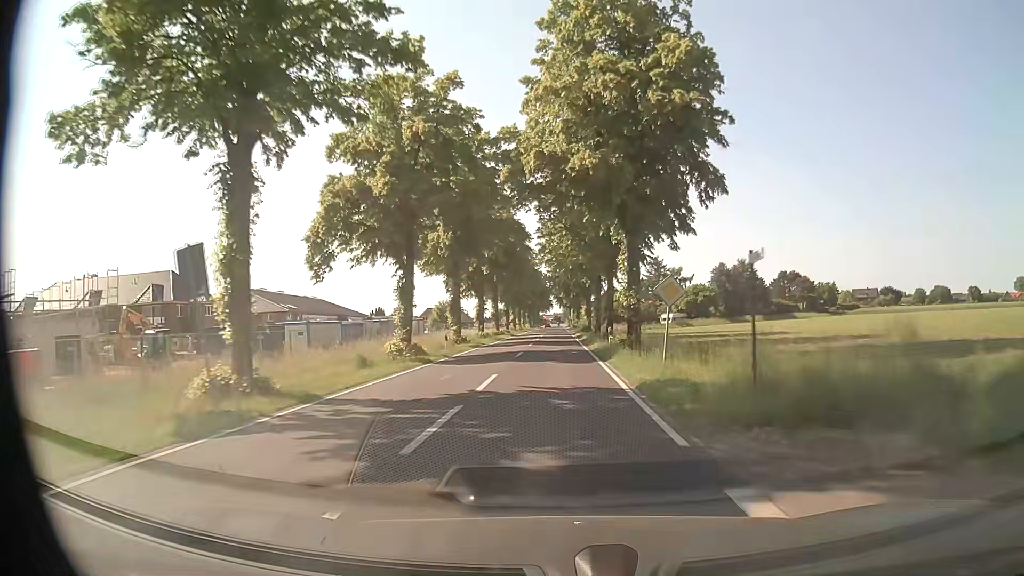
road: secondary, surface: asphalt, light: Day
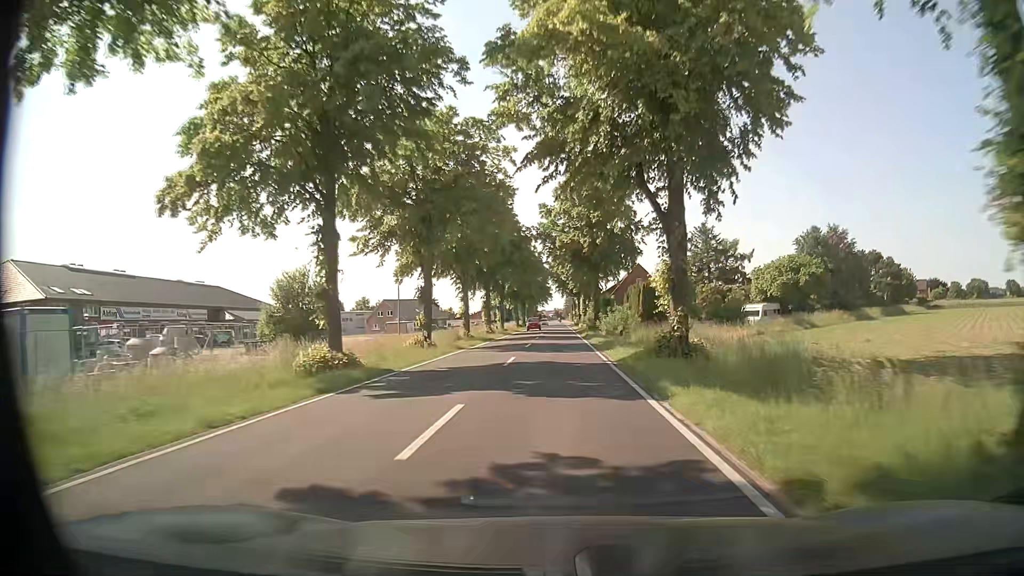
(-0.1, +55.2) m; 0°
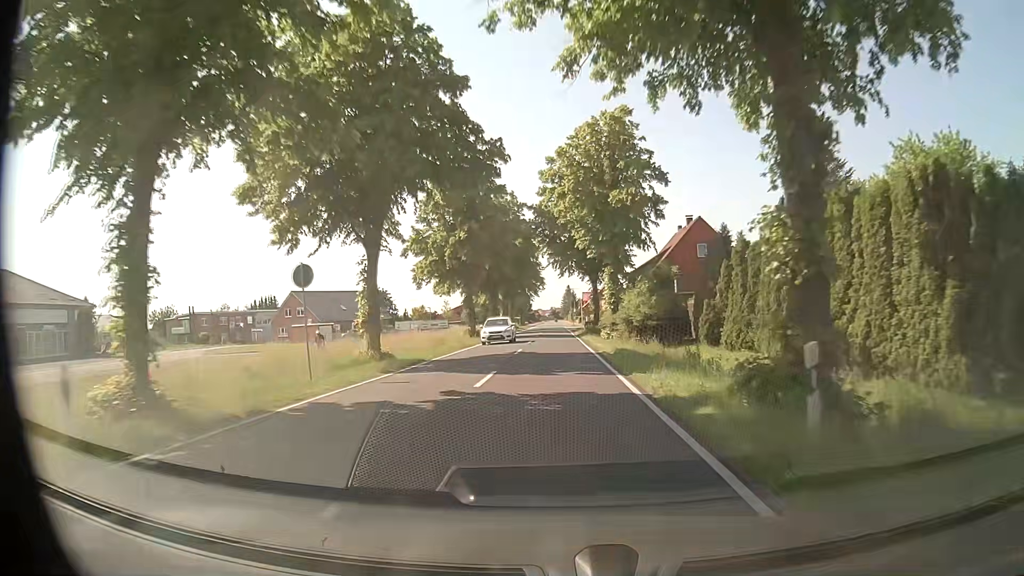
(-0.1, +54.3) m; 0°
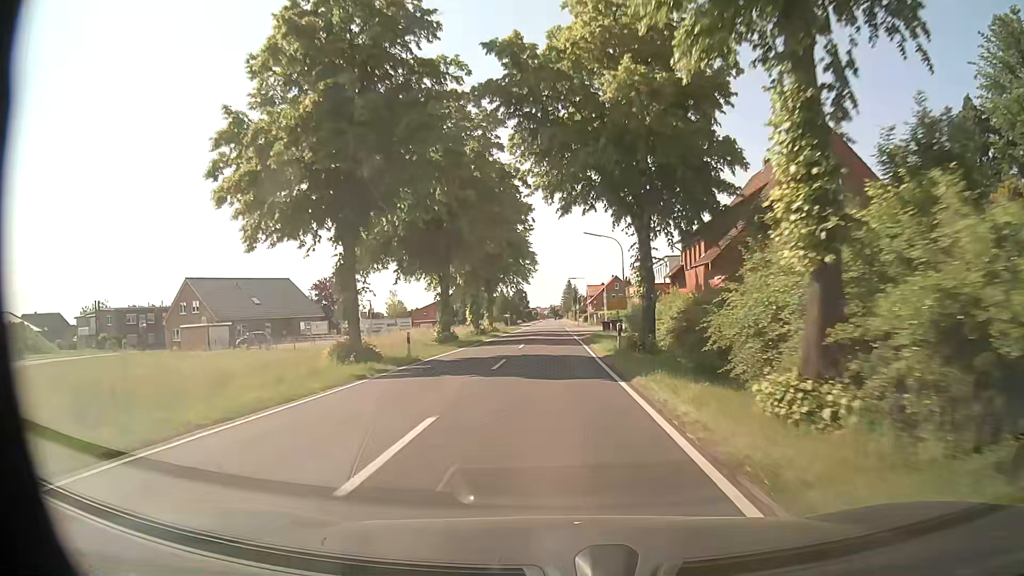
(+0.2, +32.3) m; 0°
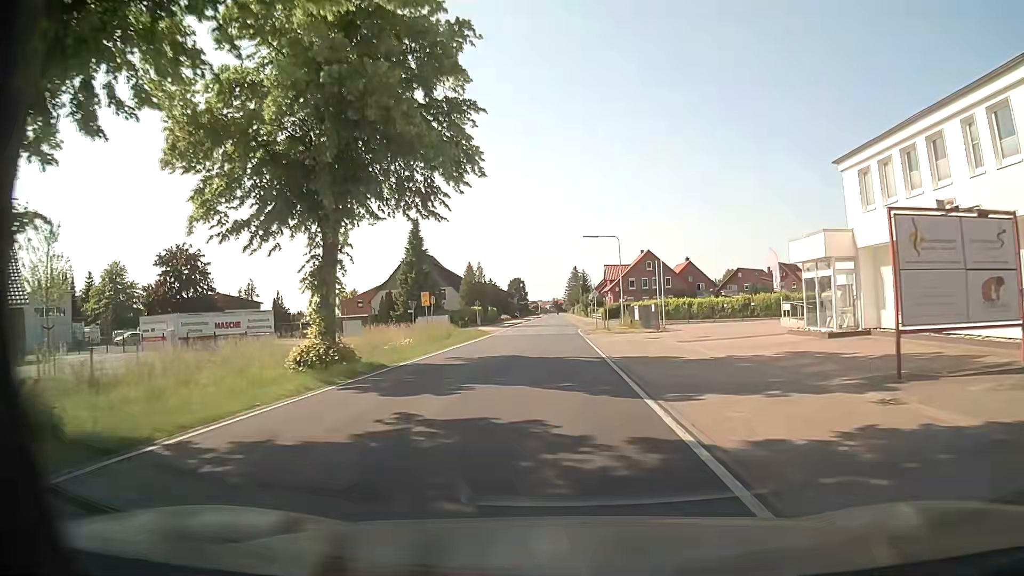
(-0.1, +50.0) m; 0°
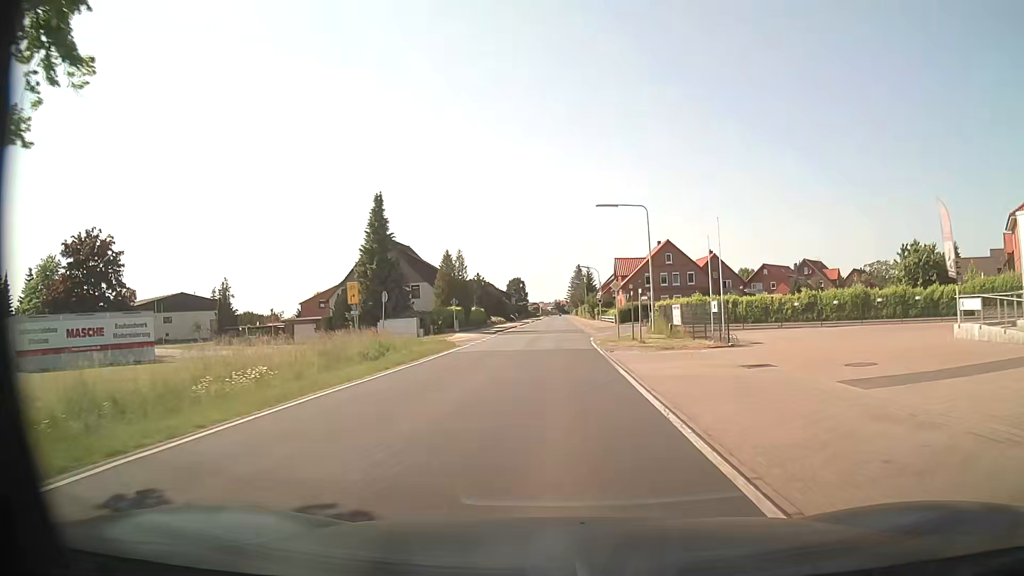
(-0.2, +16.6) m; -1°
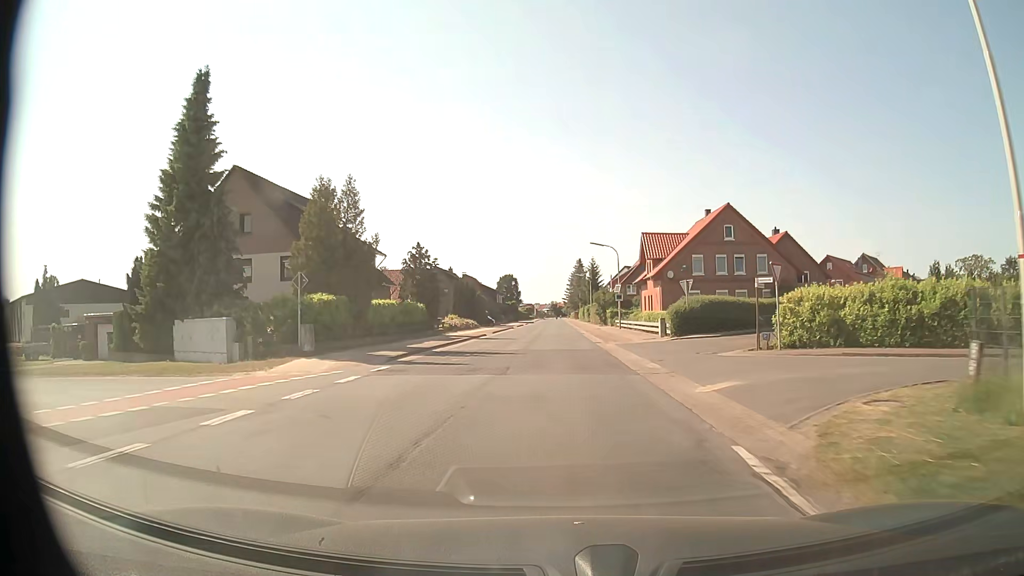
(0.0, +32.2) m; 0°
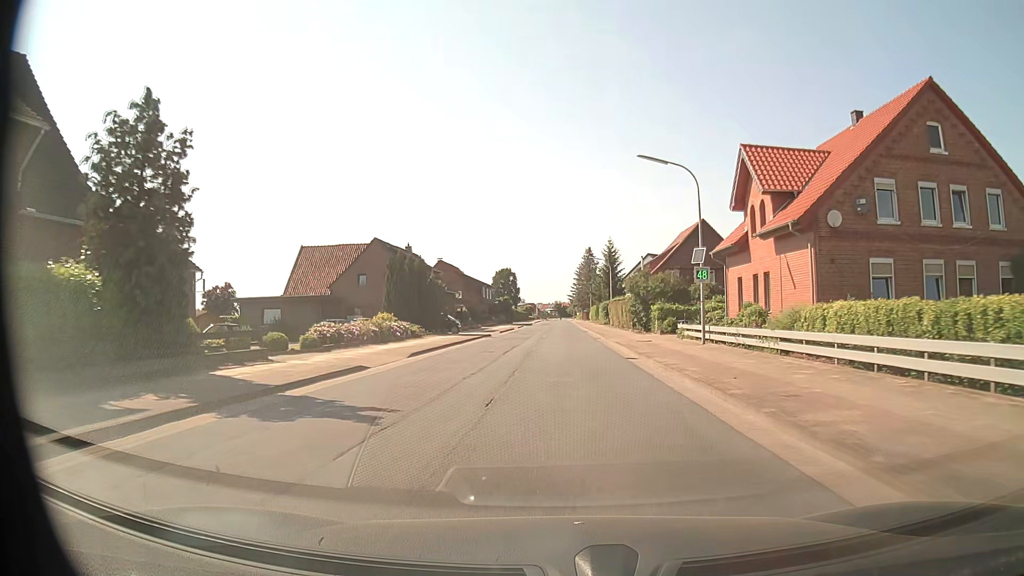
(-0.2, +32.5) m; 0°
(0, +10) (0, +20) (0, +30) (0, +40) (0, +50) (0, +60) (0, +70) (0, +80) (0, +90) (+1, +100) m
